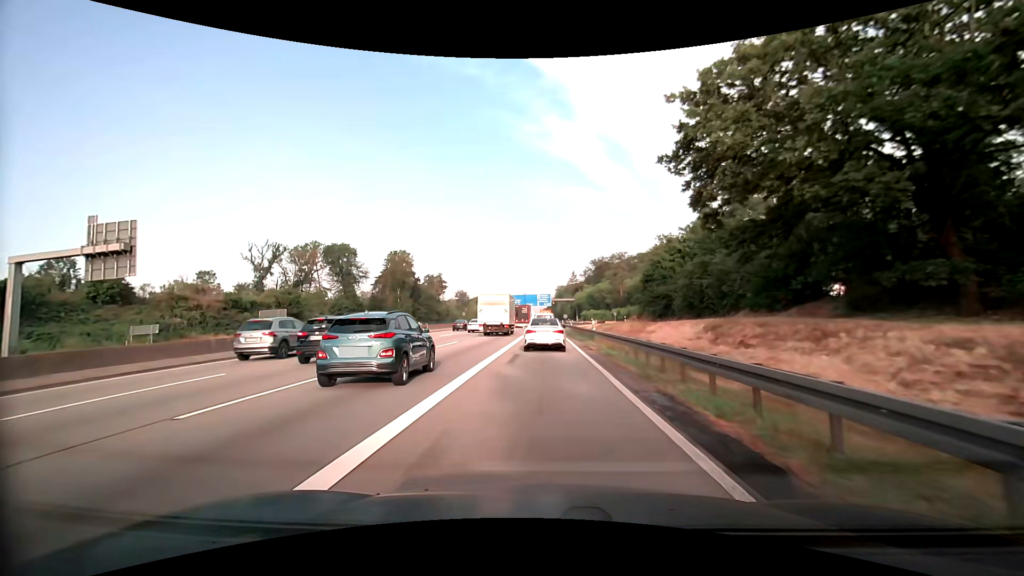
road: motorway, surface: asphalt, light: Day
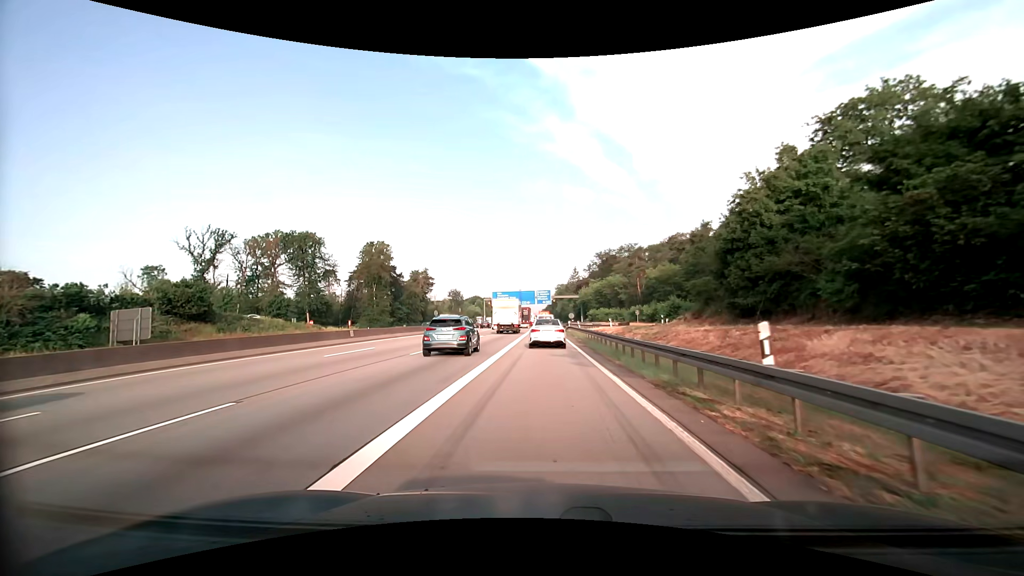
(0.0, +23.1) m; 0°
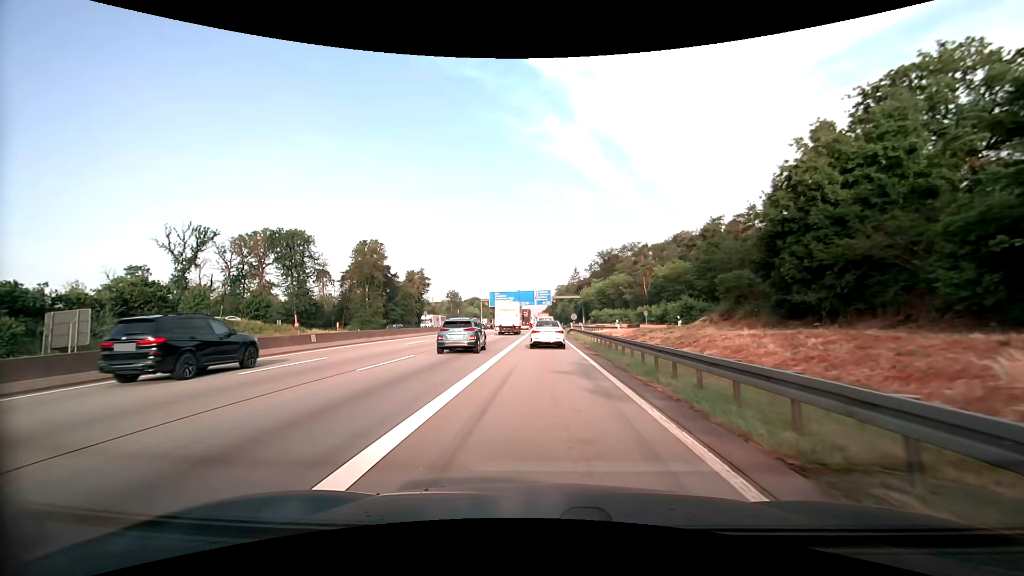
(0.0, +6.0) m; 0°
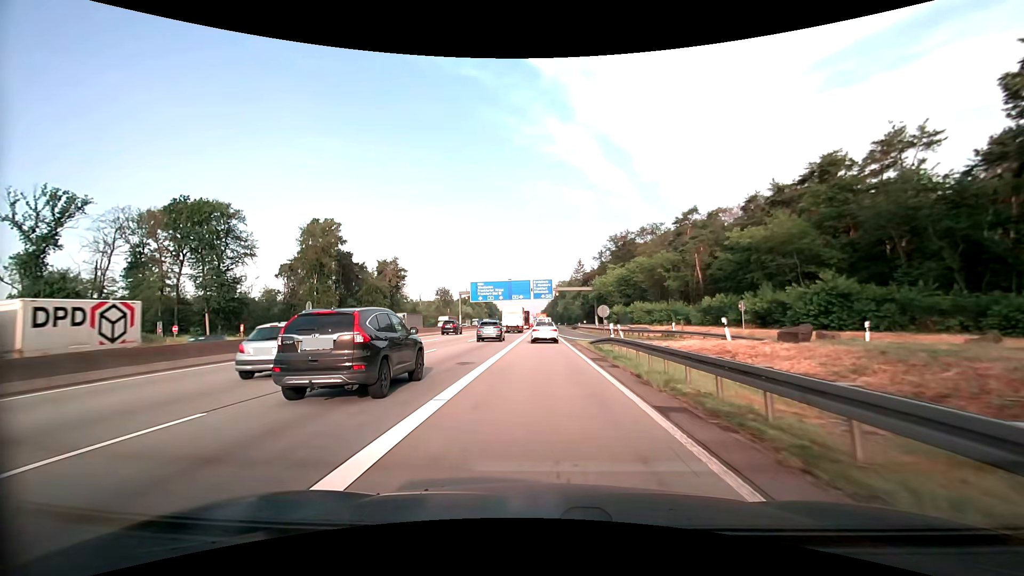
(+0.1, +31.4) m; 0°
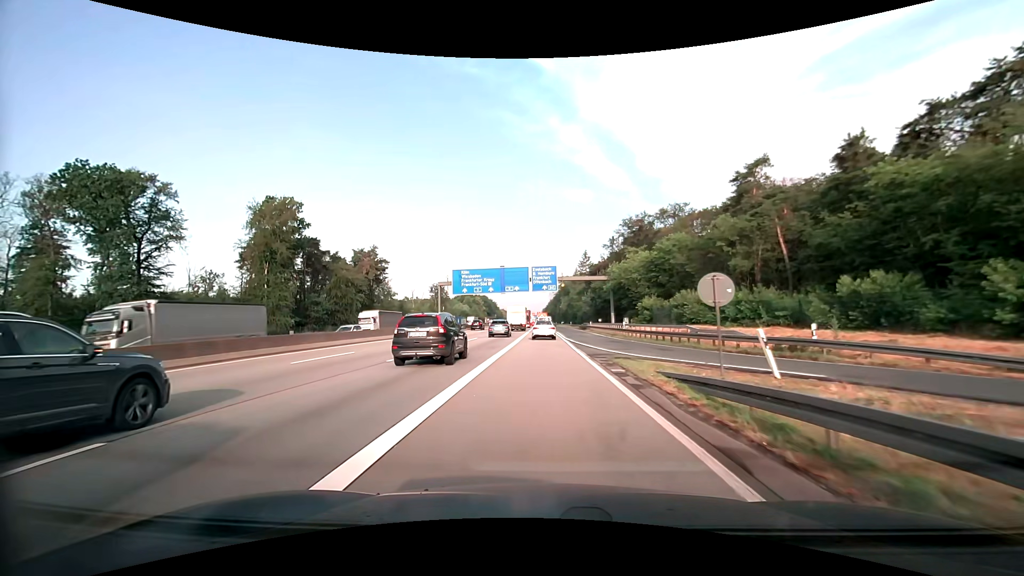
(+0.1, +20.1) m; 0°
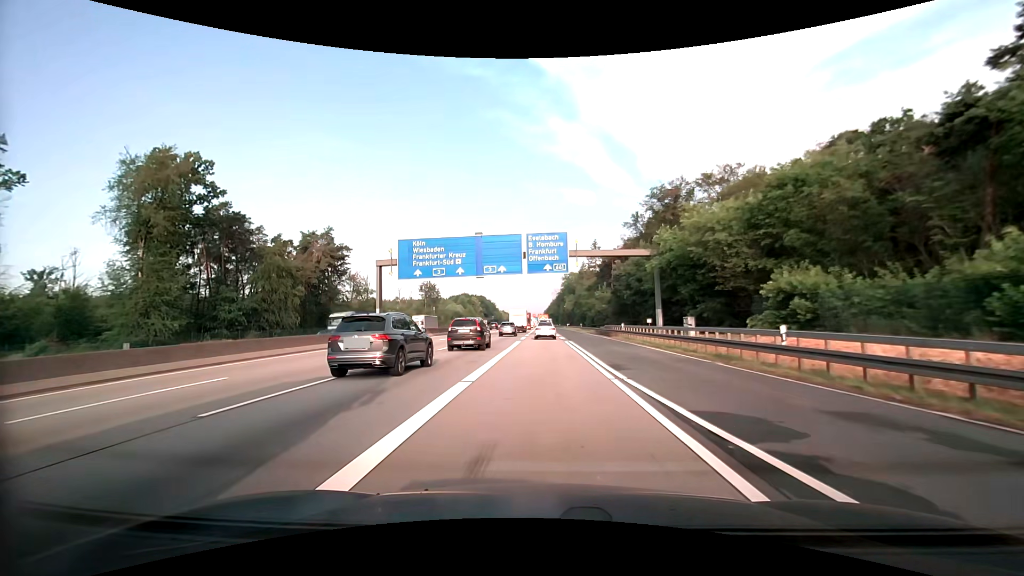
(-0.1, +28.4) m; 0°
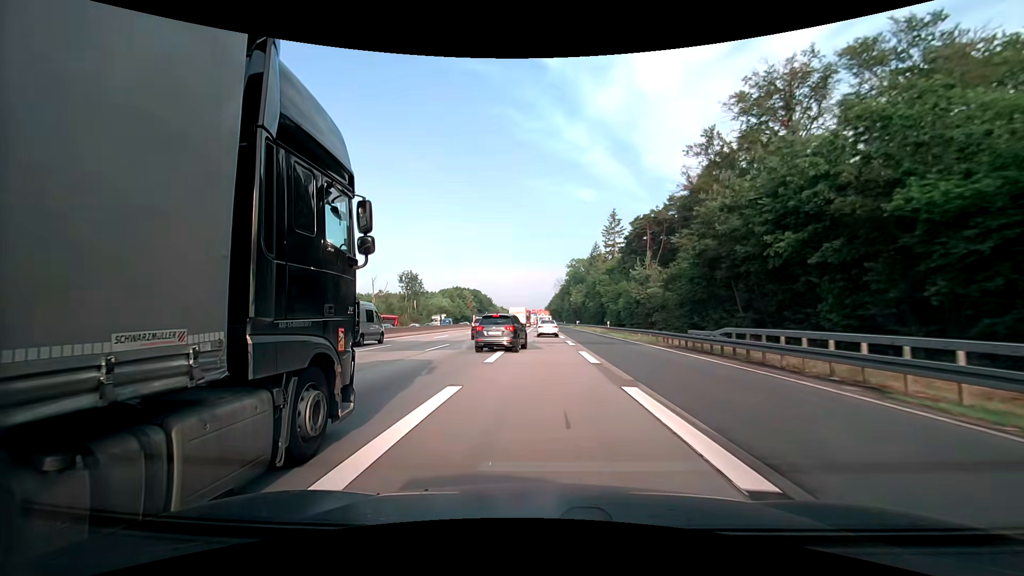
(+0.1, +38.8) m; 0°
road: motorway_link
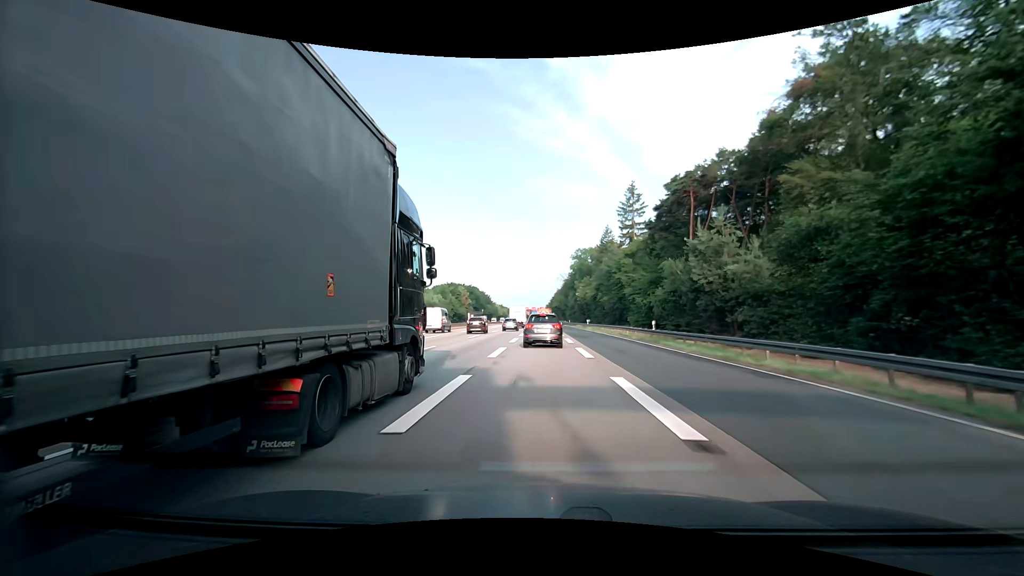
(0.0, +22.2) m; 0°
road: motorway
(0, +10) (0, +20) (0, +30) (0, +40) (0, +50) (0, +60) (0, +70) (0, +80) (0, +90) (0, +100) m
